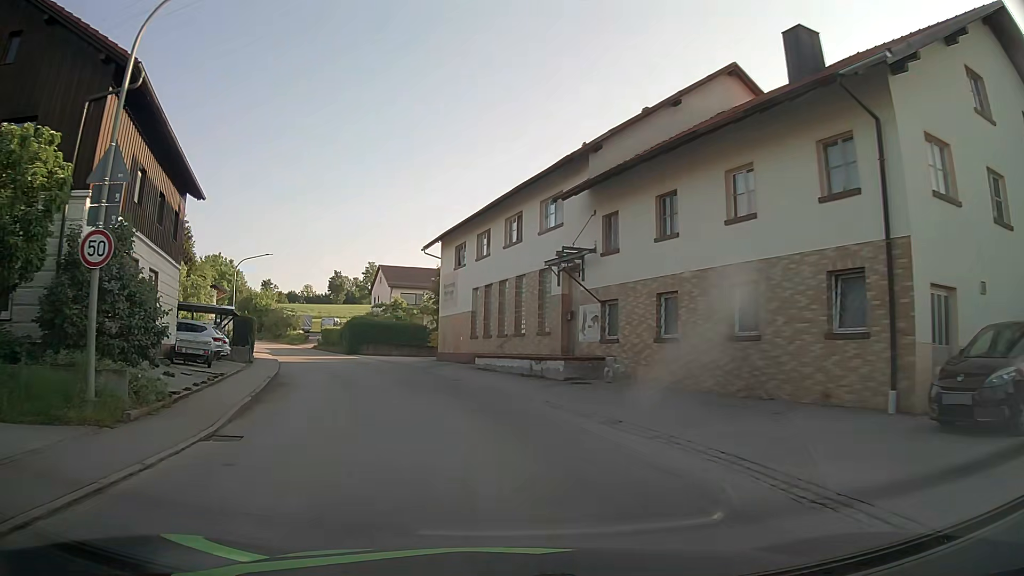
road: tertiary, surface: asphalt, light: Day
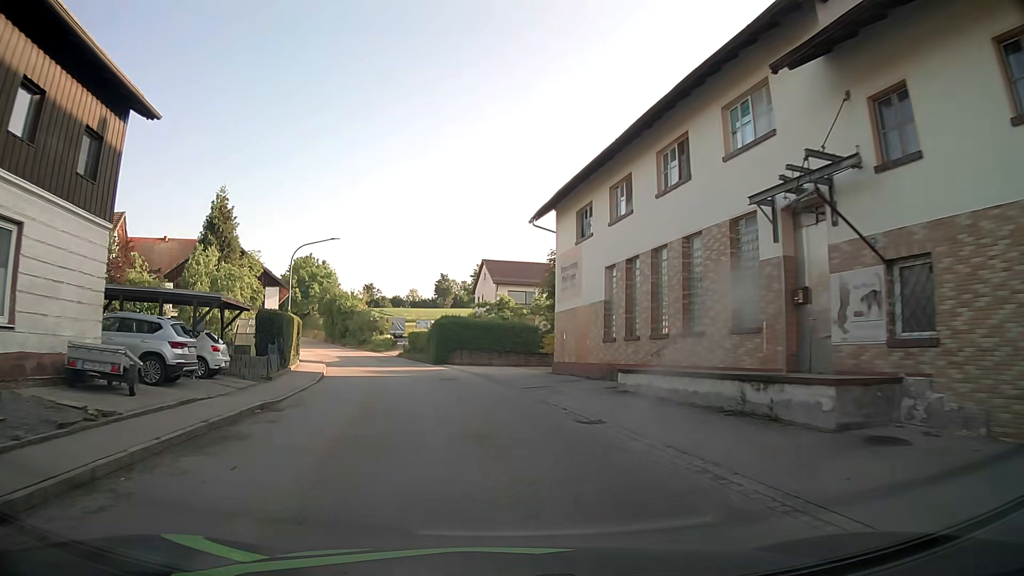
(-1.1, +11.7) m; -10°
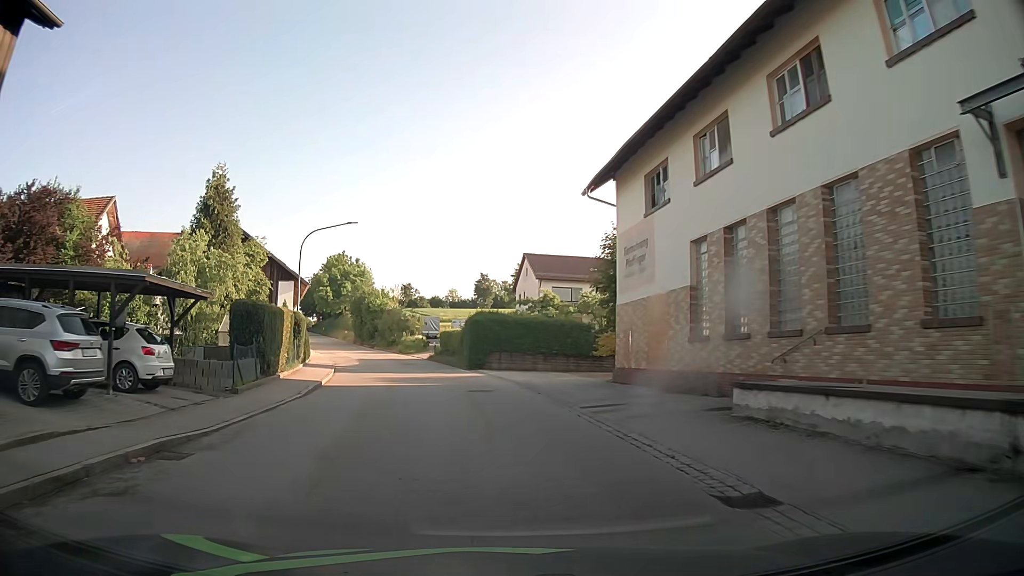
(-0.2, +6.2) m; -4°
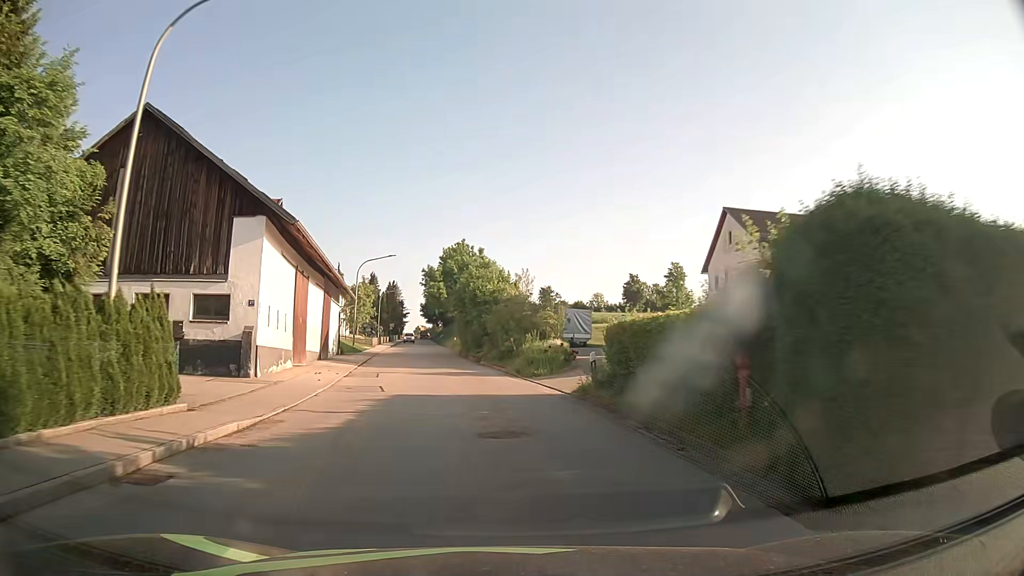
(-2.8, +27.2) m; -12°
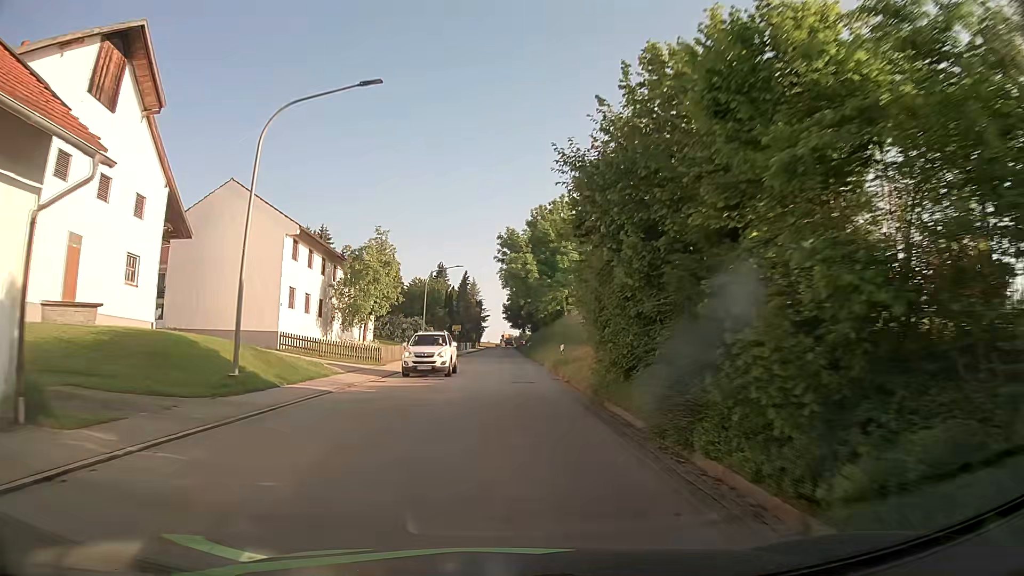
(-3.6, +38.0) m; -8°
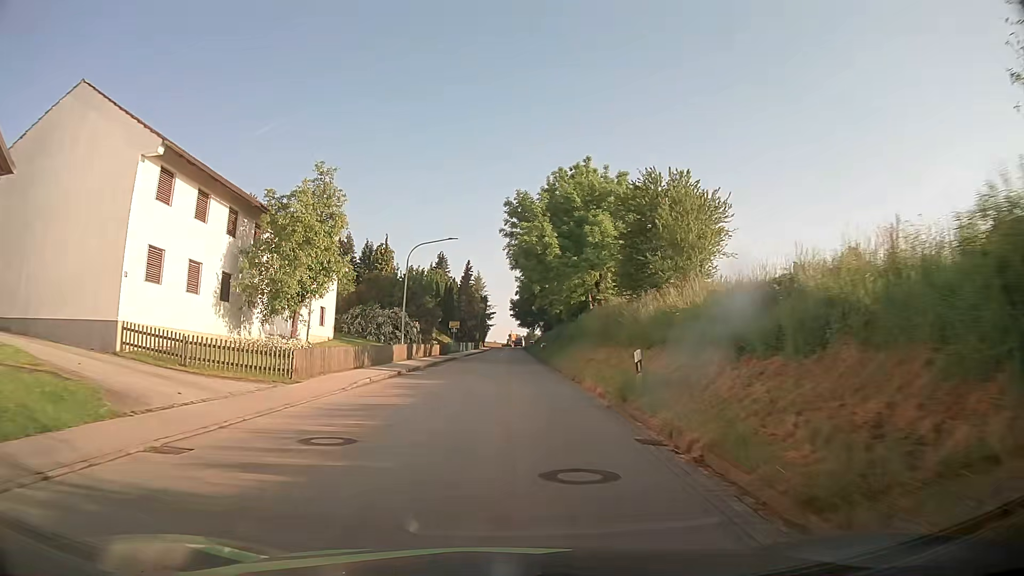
(-0.2, +14.9) m; -1°
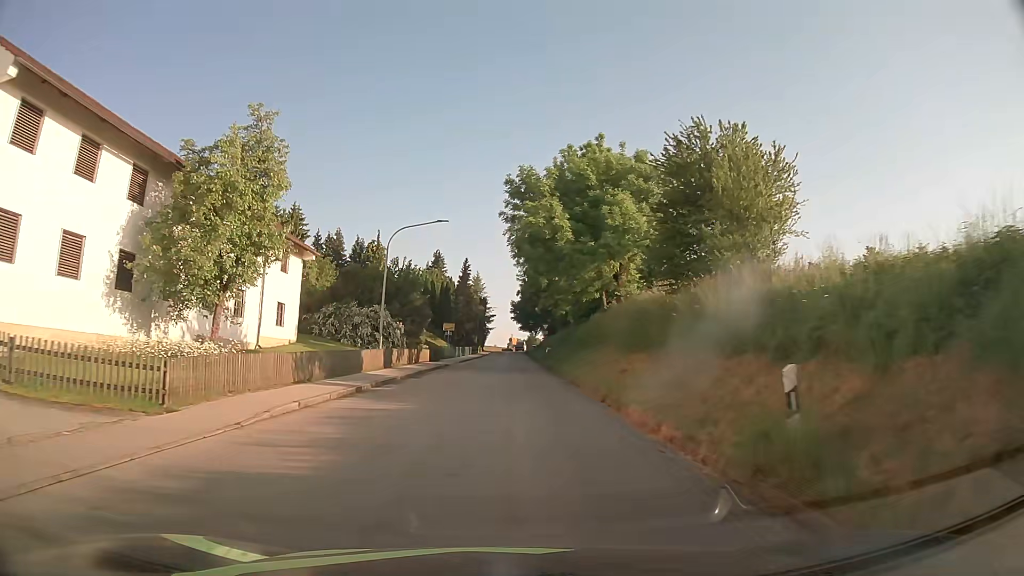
(0.0, +7.4) m; 0°
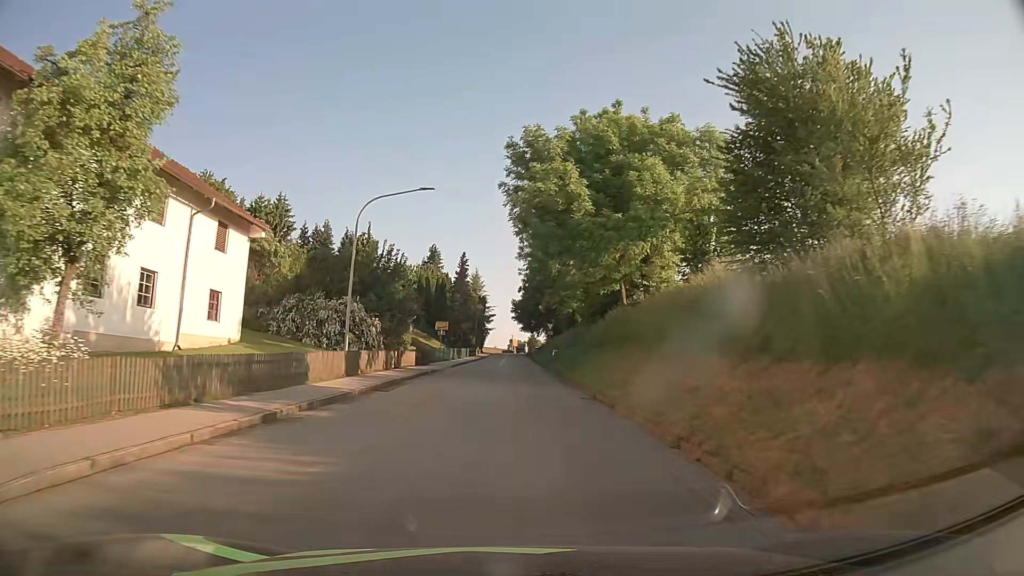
(+0.1, +7.4) m; 0°
(0, +10) (0, +20) (0, +30) (0, +40) (0, +50) (0, +60) (+1, +70) (+1, +80) (+1, +90) (+1, +100) m
